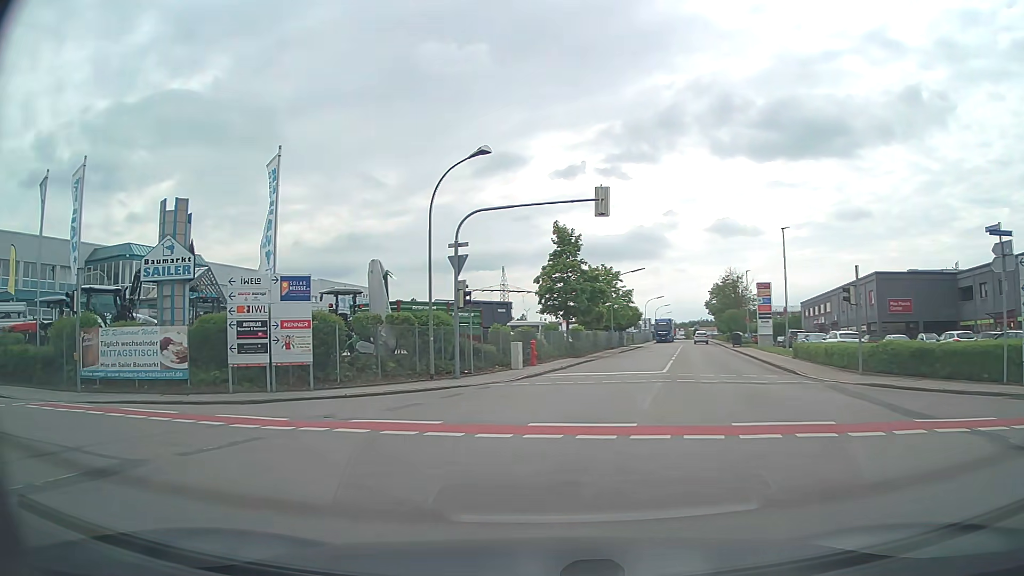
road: residential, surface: asphalt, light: Day
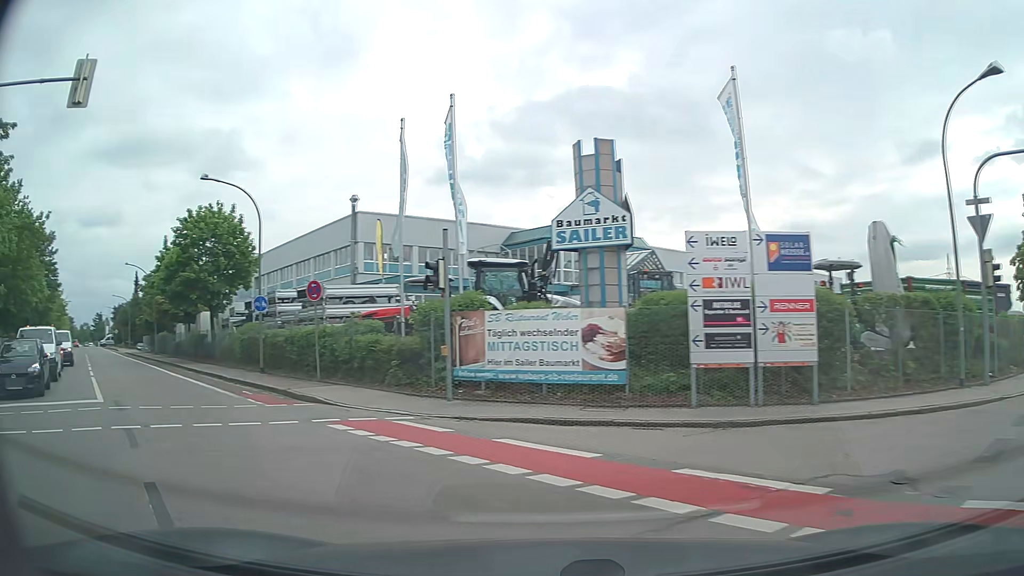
(-1.9, +6.3) m; -37°
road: tertiary
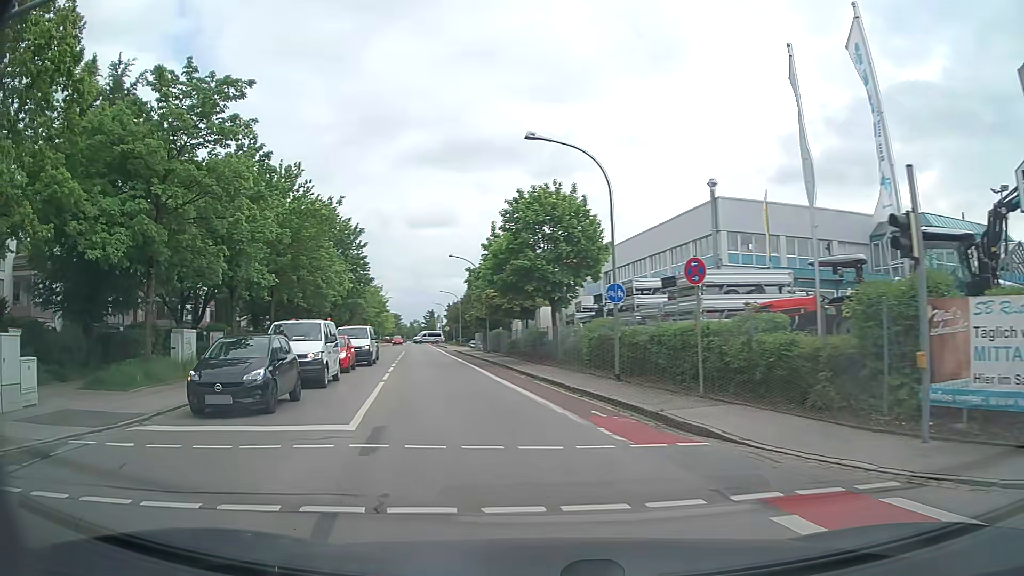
(-1.6, +5.5) m; -30°
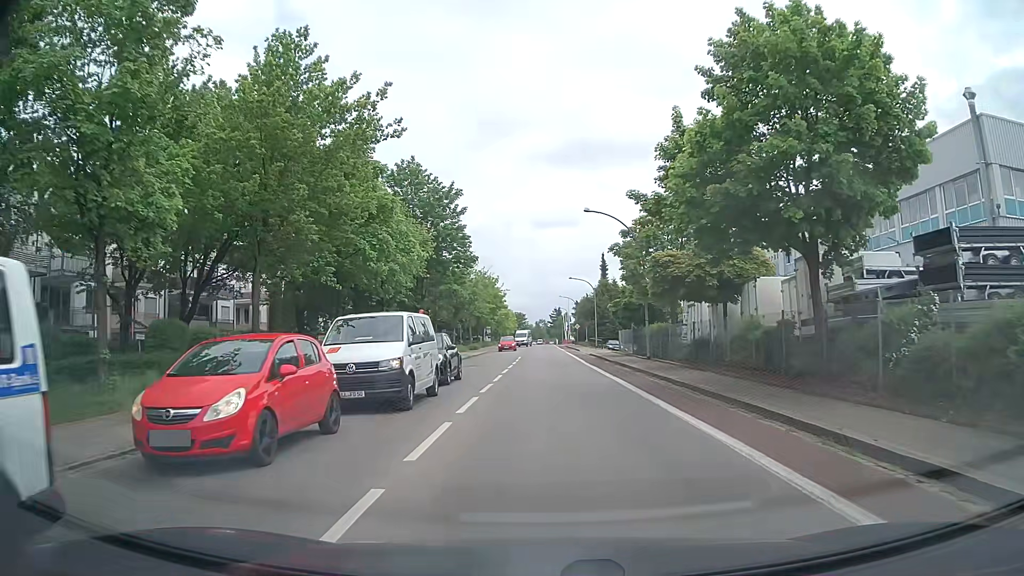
(-3.3, +19.3) m; -12°
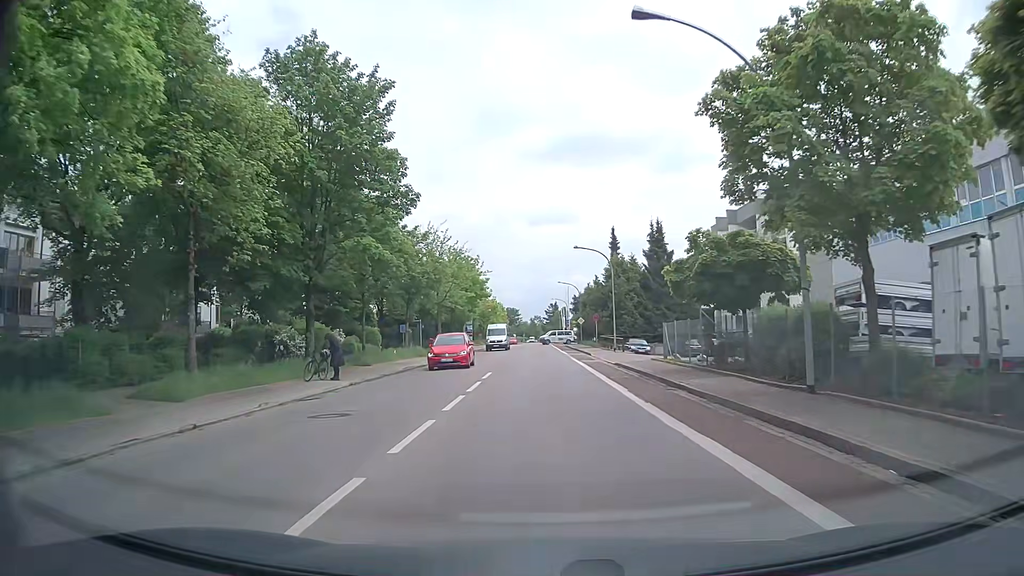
(+0.1, +22.4) m; +1°
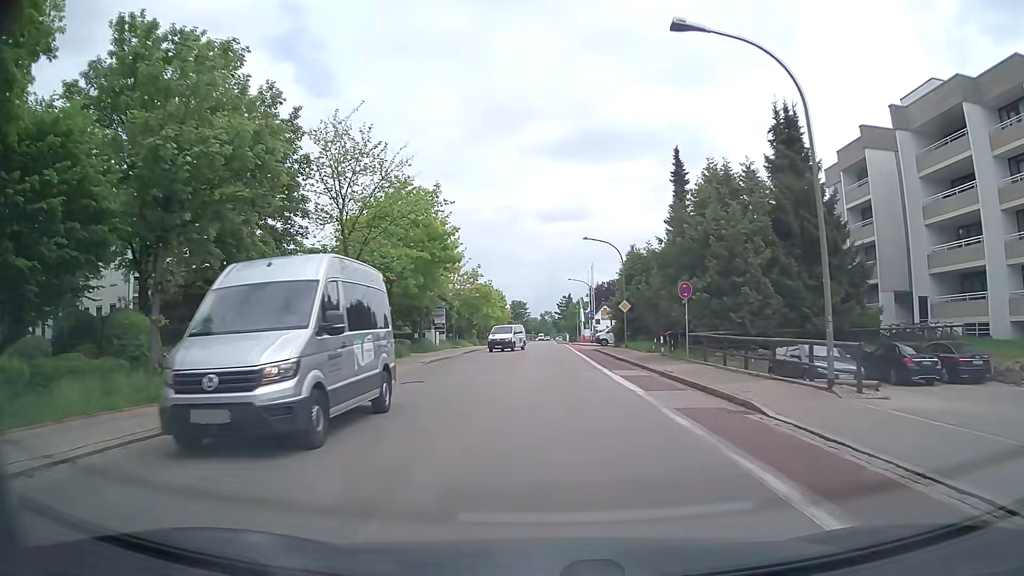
(-0.4, +34.0) m; -1°
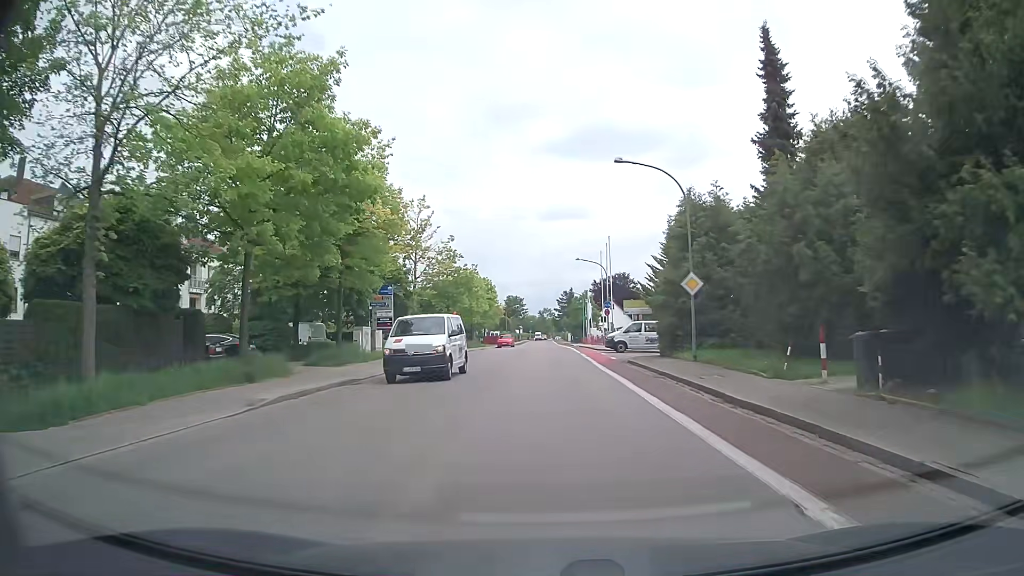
(+0.1, +20.2) m; 0°
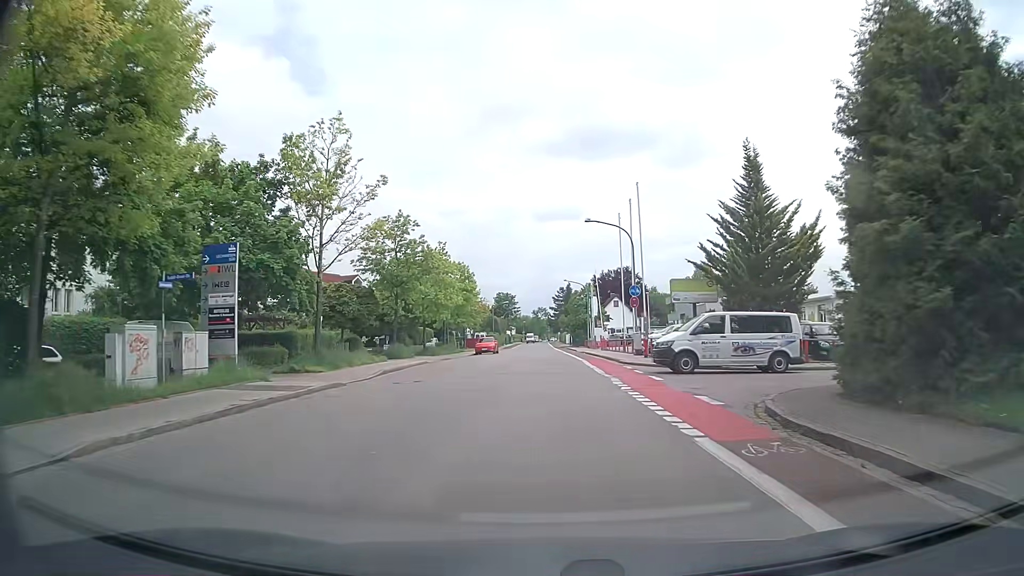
(+0.1, +20.1) m; 0°
(0, +10) (0, +20) (0, +30) (0, +40) (0, +50) (0, +60) (0, +70) (0, +80) (0, +90) (0, +100) m
